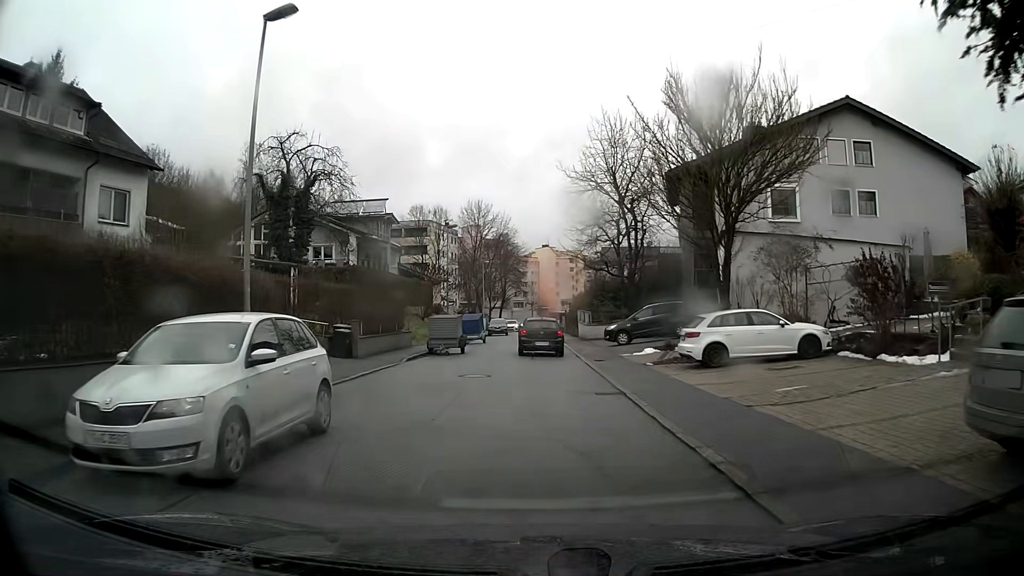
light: Day
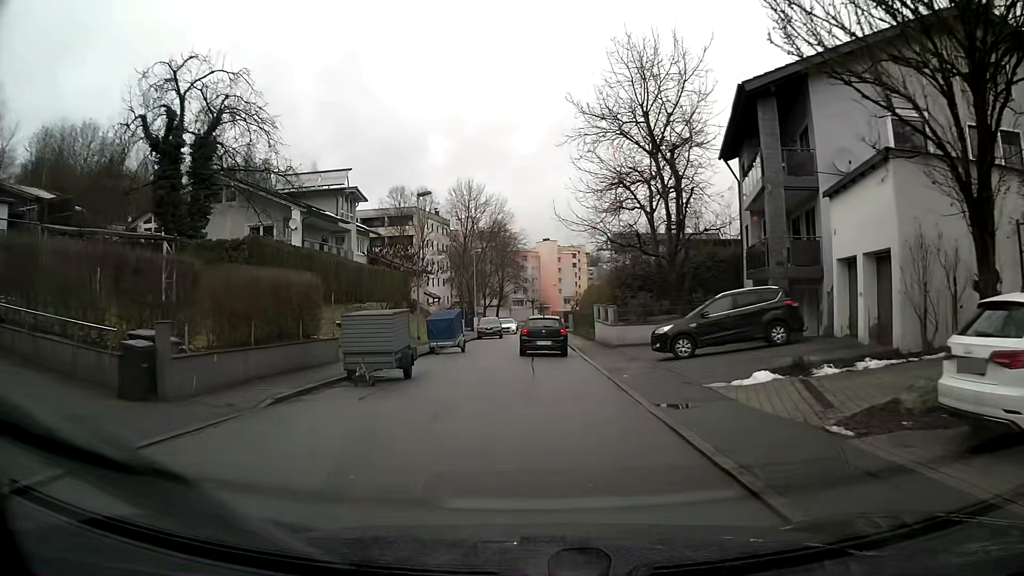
(-0.1, +12.7) m; -1°
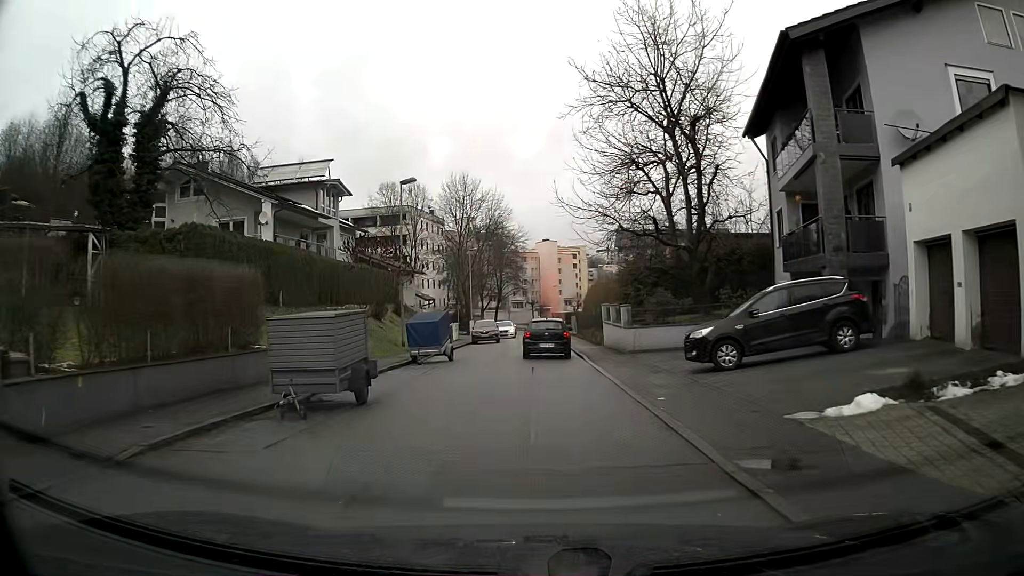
(0.0, +4.4) m; 0°
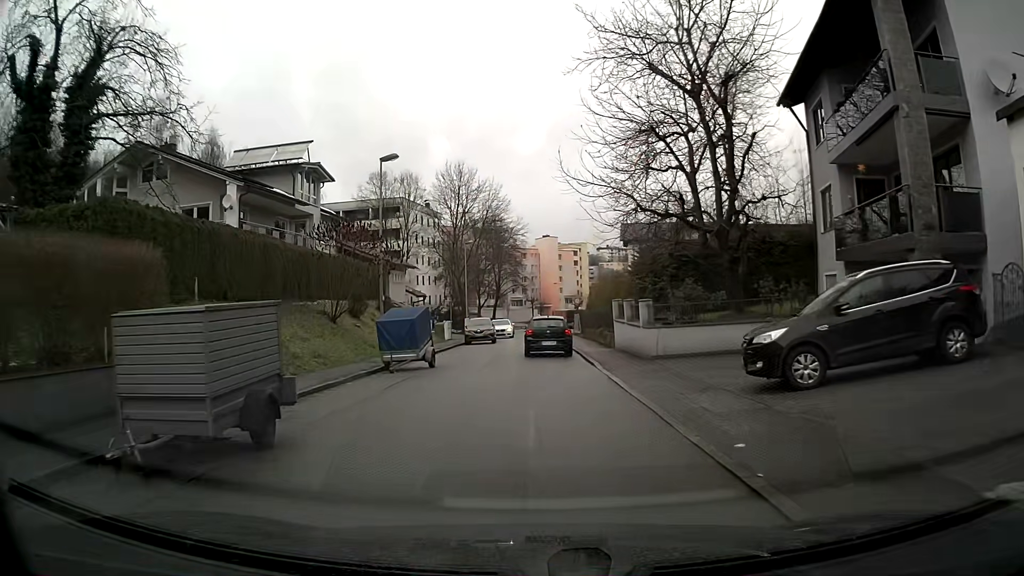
(0.0, +4.4) m; 0°
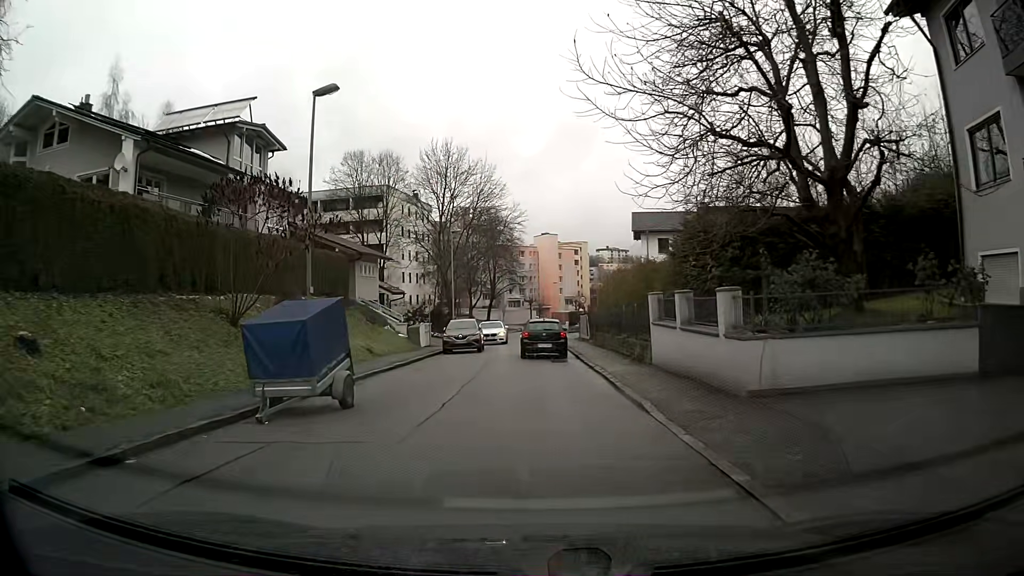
(0.0, +9.0) m; 0°
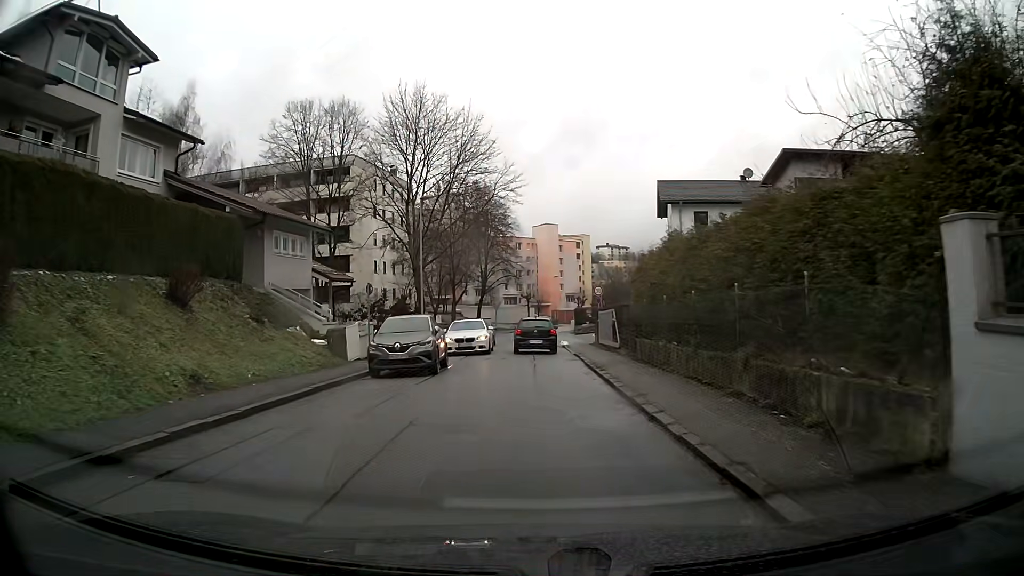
(0.0, +13.9) m; +1°
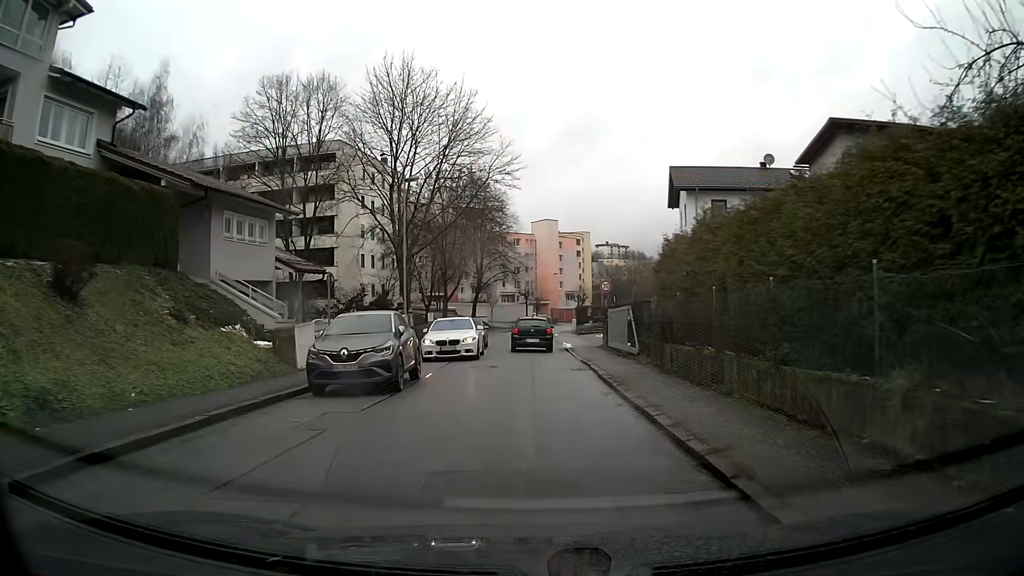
(0.0, +4.7) m; 0°
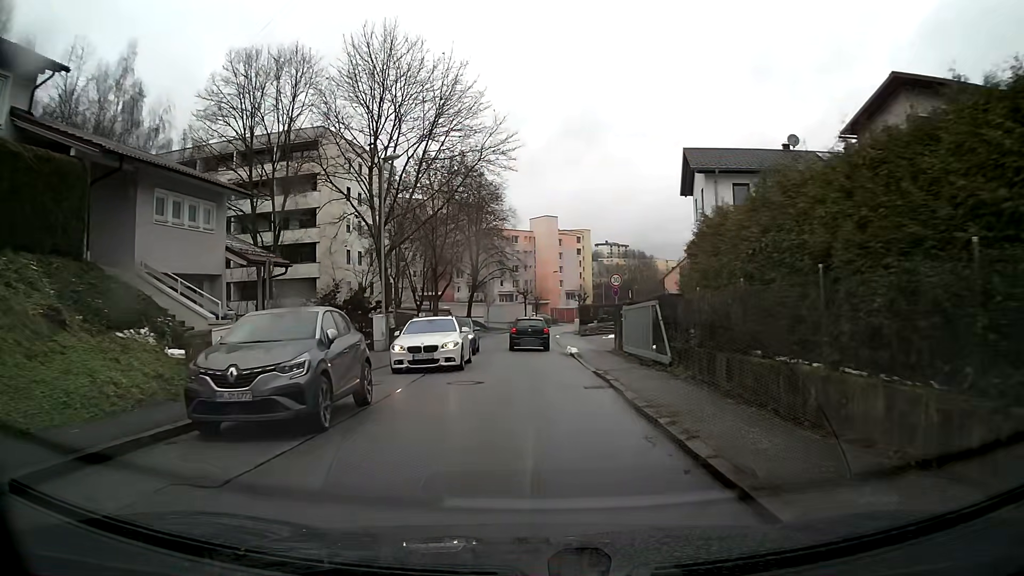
(0.0, +4.7) m; 0°
(0, +10) (0, +20) (0, +30) (0, +40) (0, +50) (+1, +60) (+2, +70) (+4, +80) (+6, +90) (+9, +99) m
